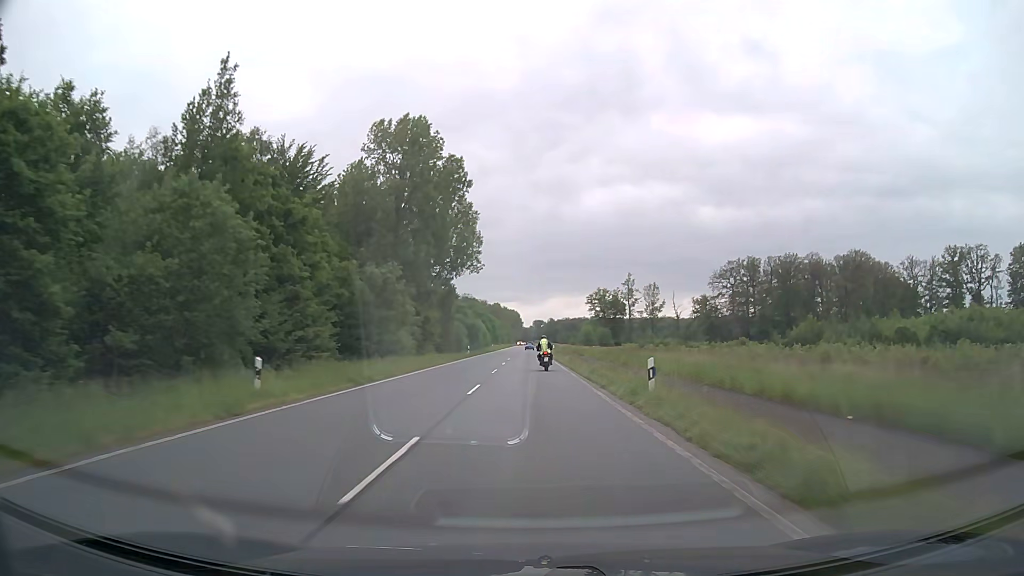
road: primary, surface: asphalt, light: Day
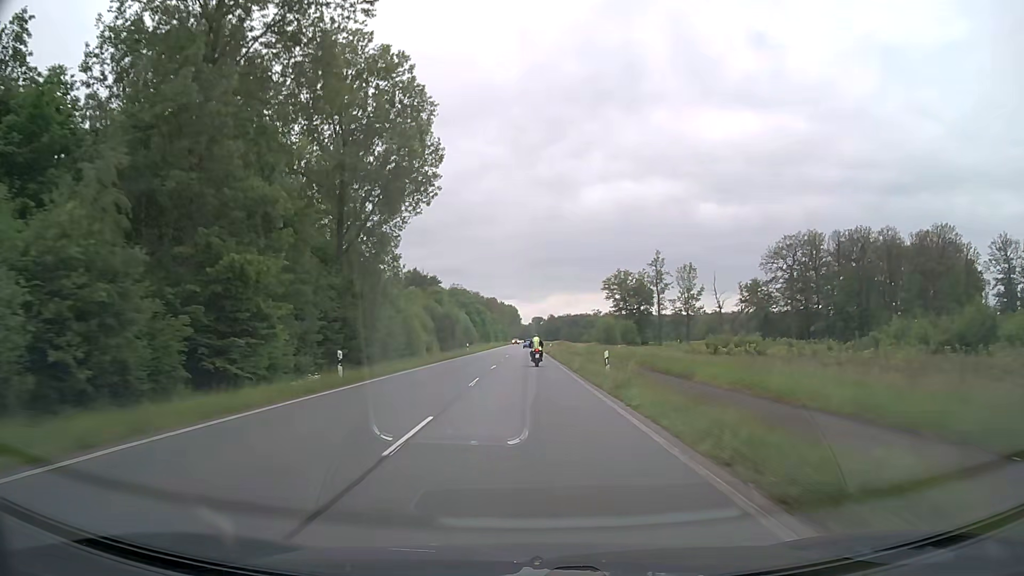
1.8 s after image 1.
(0.0, +45.9) m; 0°
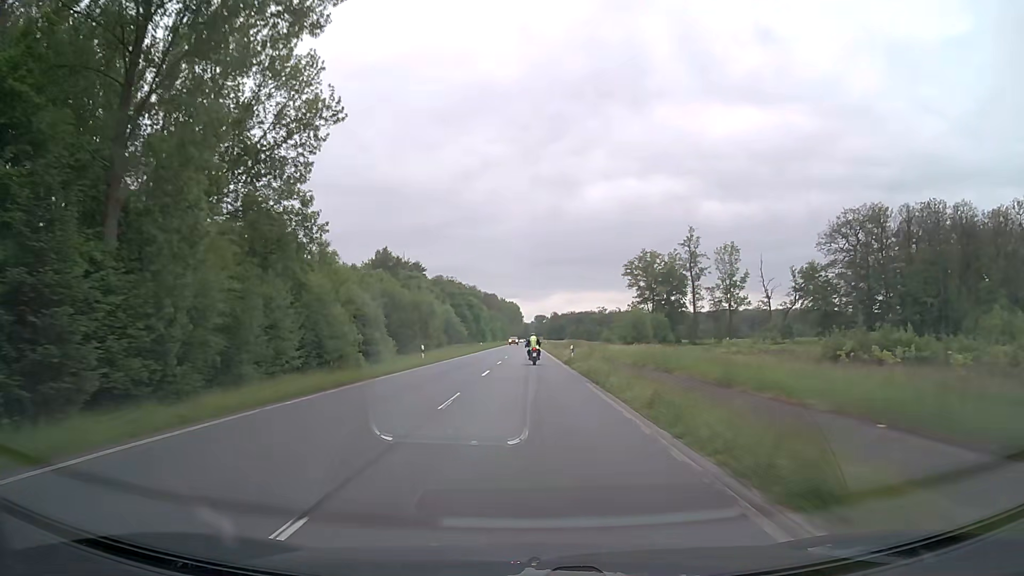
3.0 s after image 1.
(-0.1, +30.8) m; -1°
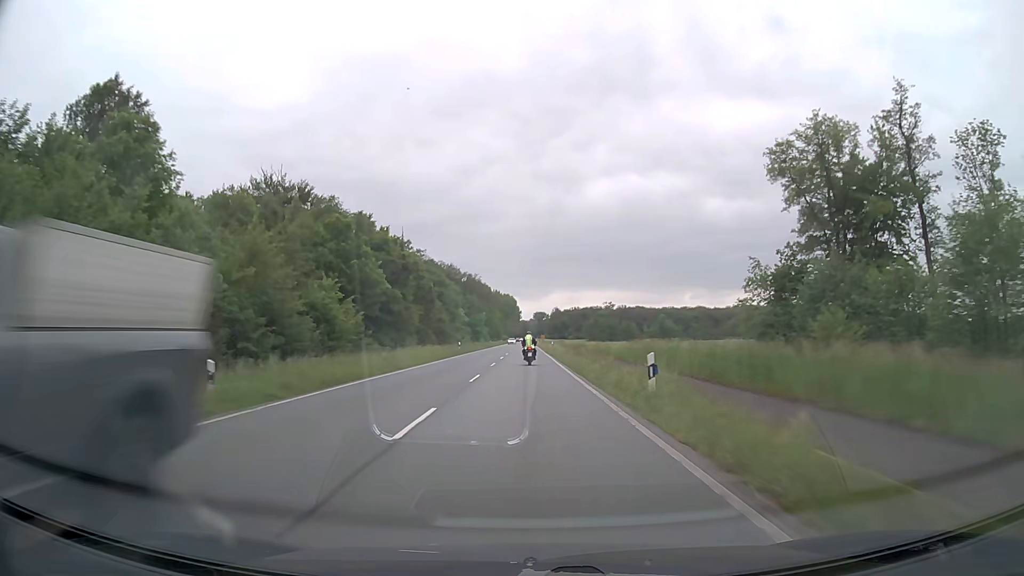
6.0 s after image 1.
(+0.5, +75.9) m; 0°
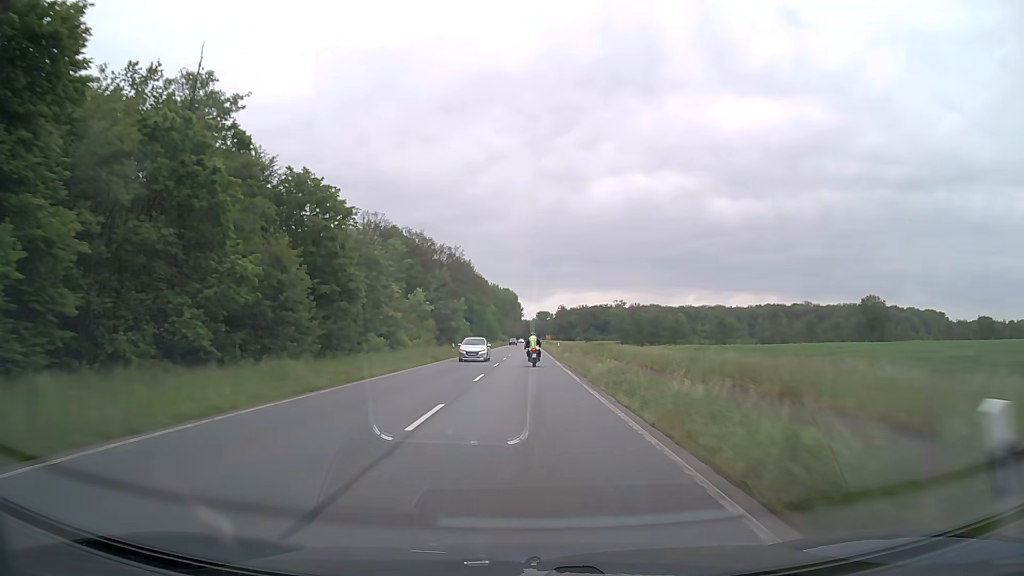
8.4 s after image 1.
(-0.1, +59.1) m; 0°
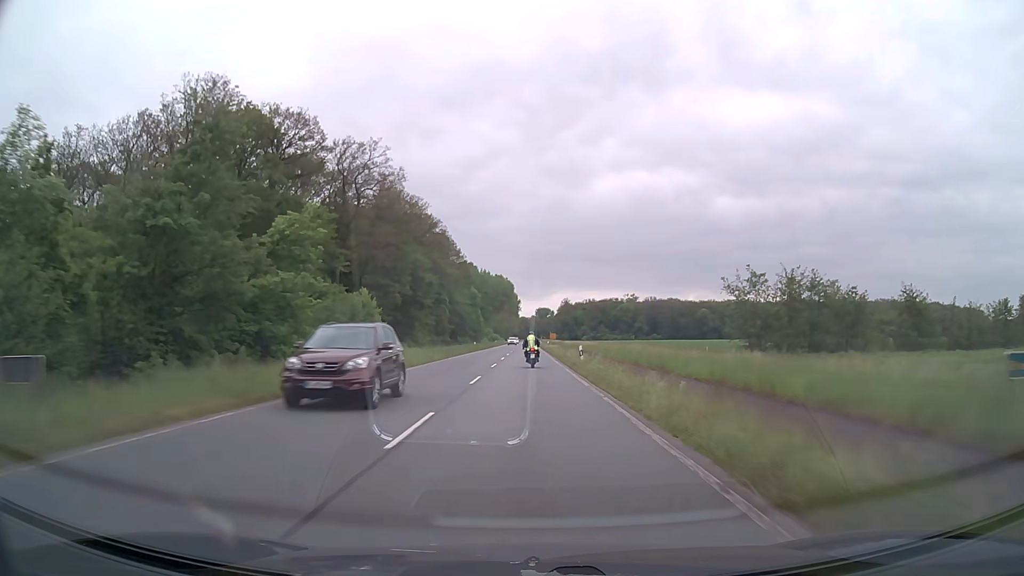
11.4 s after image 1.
(0.0, +73.6) m; 0°
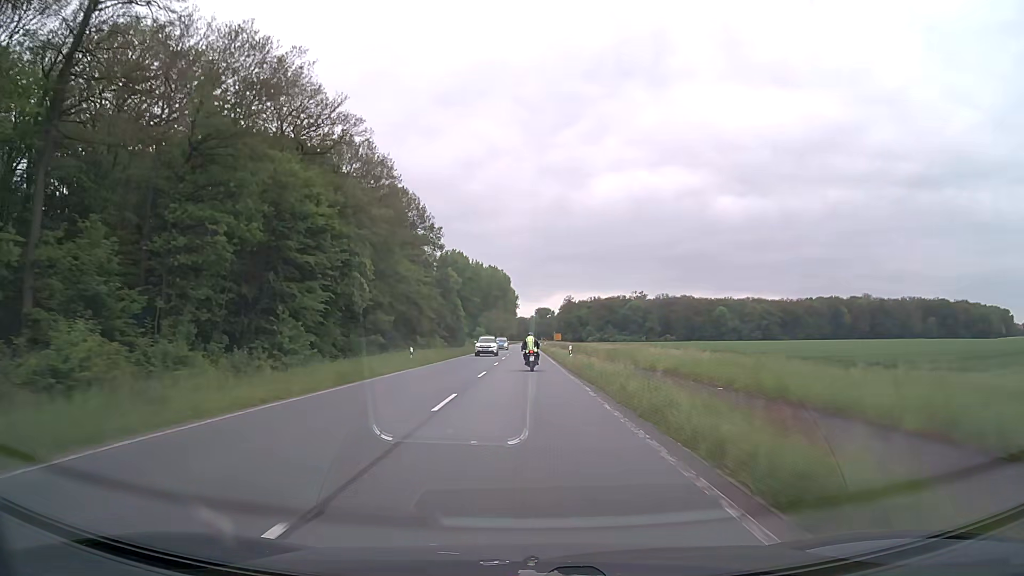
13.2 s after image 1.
(+0.1, +43.3) m; 0°
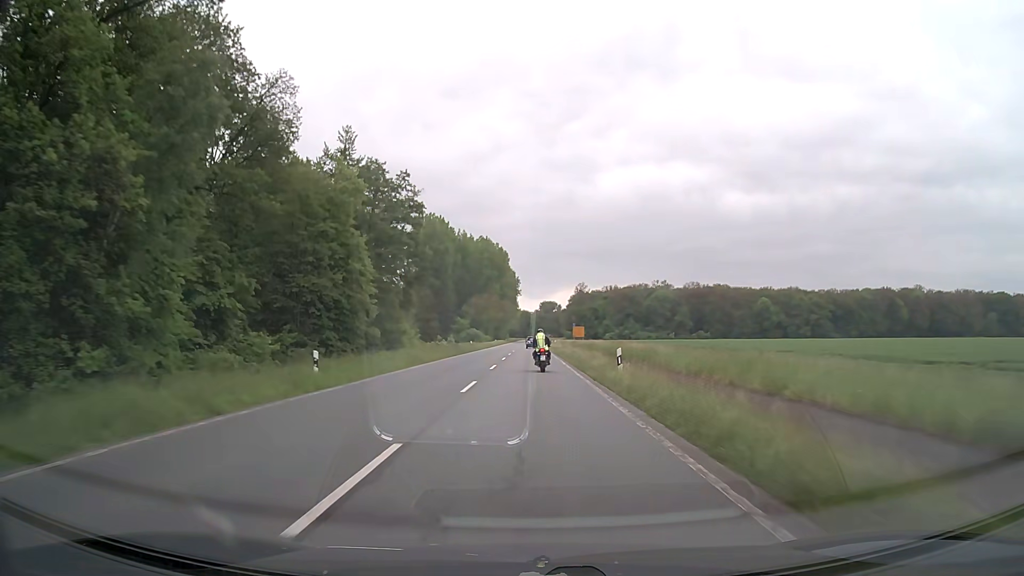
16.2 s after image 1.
(-0.1, +67.9) m; 0°
(0, +10) (0, +20) (0, +30) (0, +40) (0, +50) (0, +60) (+1, +70) (+1, +80) (+1, +90) (+1, +100) m
